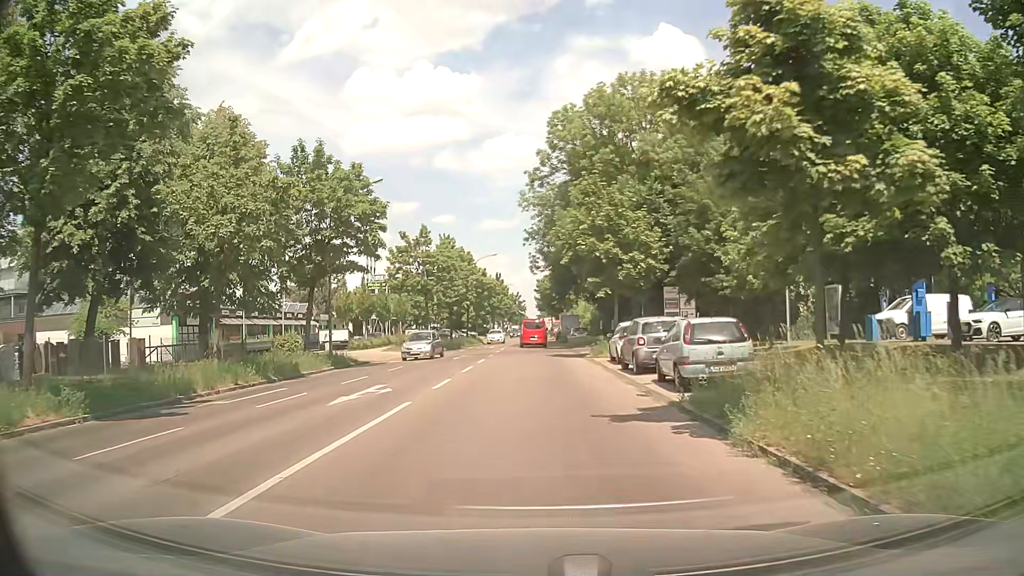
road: tertiary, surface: asphalt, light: Day
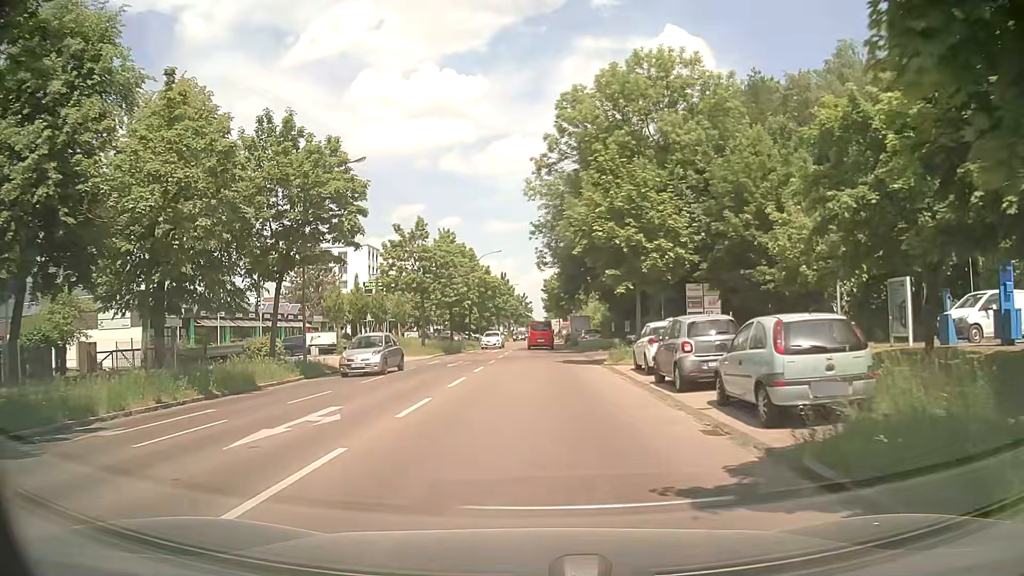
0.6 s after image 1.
(0.0, +4.9) m; 0°
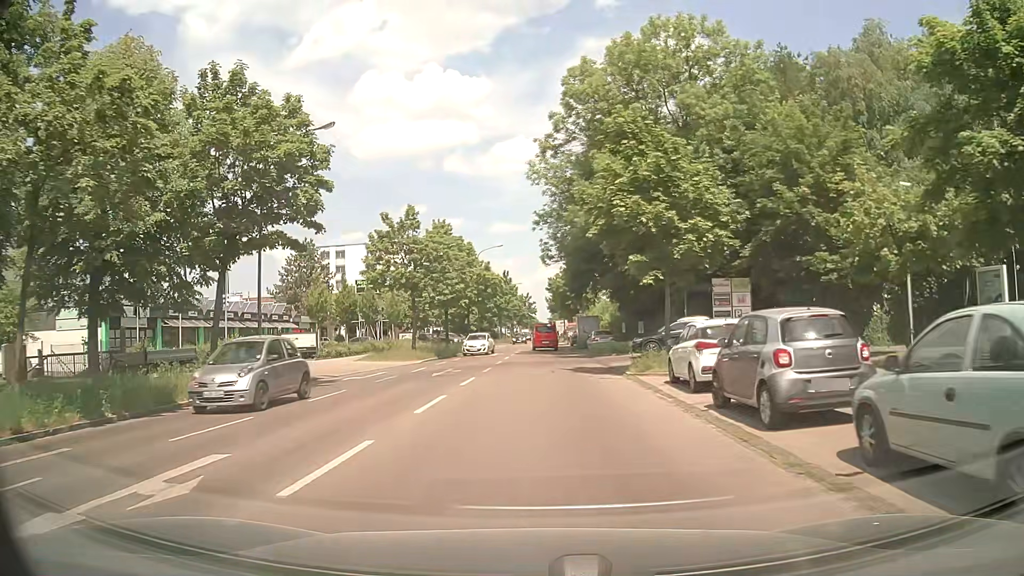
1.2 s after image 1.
(-0.1, +5.3) m; -1°
(0, +10) (0, +20) (0, +30) (0, +40) (+1, +50) (+1, +60) (+1, +70) (+1, +80) (+2, +90) (+2, +100) m
